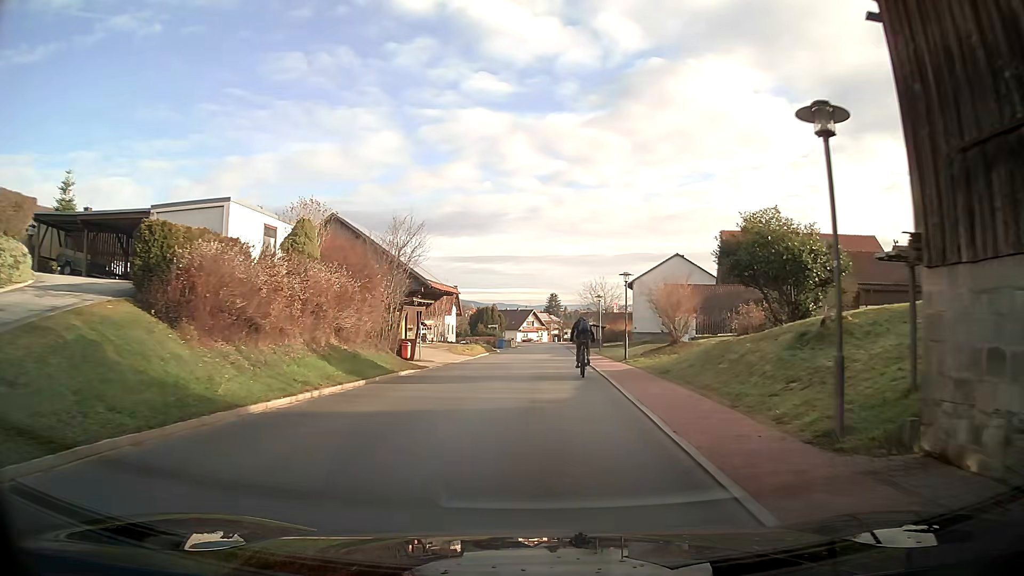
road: tertiary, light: Day
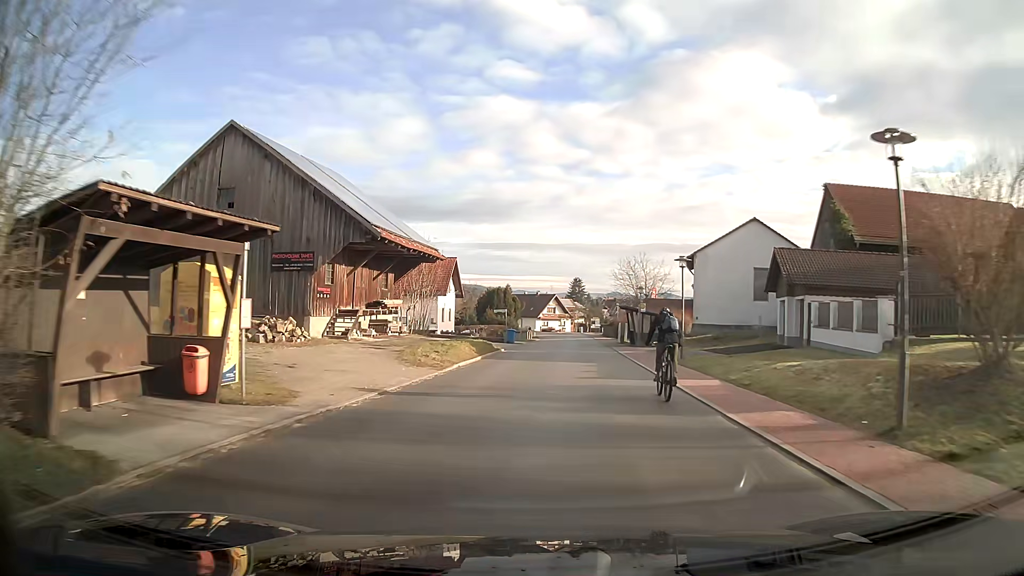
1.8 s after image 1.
(-0.3, +21.5) m; -2°
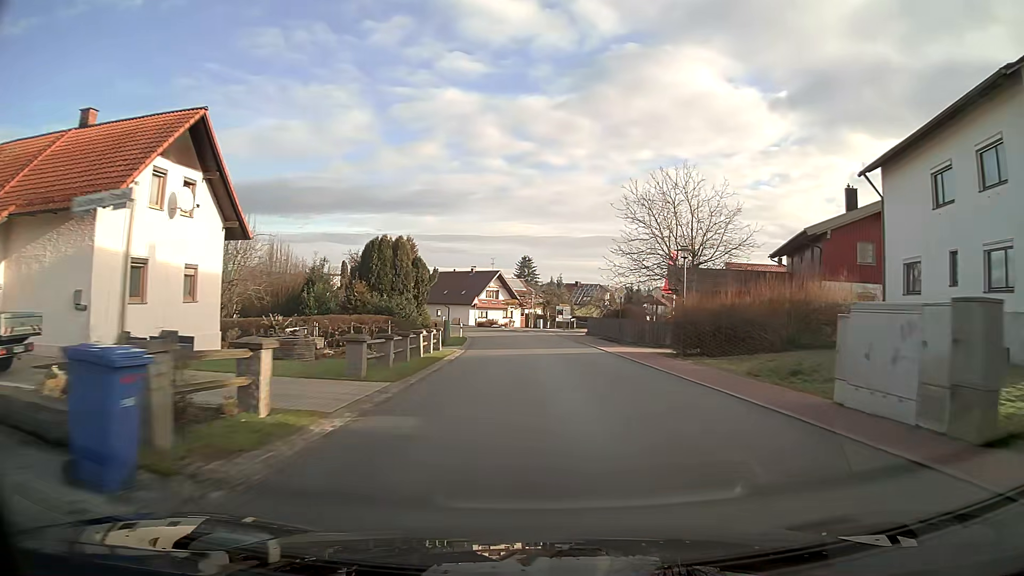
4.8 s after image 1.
(+1.5, +45.0) m; +5°
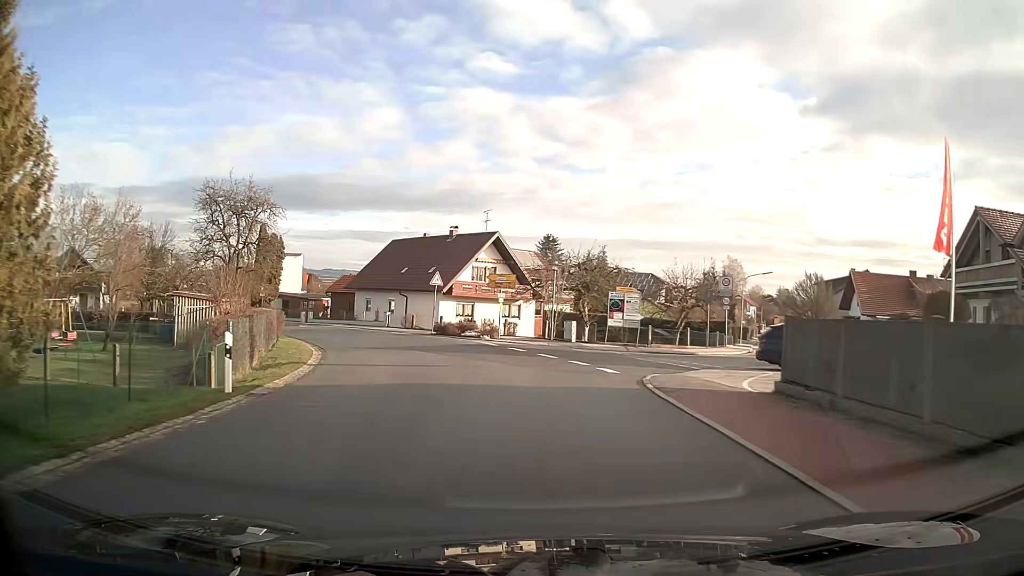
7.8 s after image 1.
(-0.3, +40.8) m; -4°
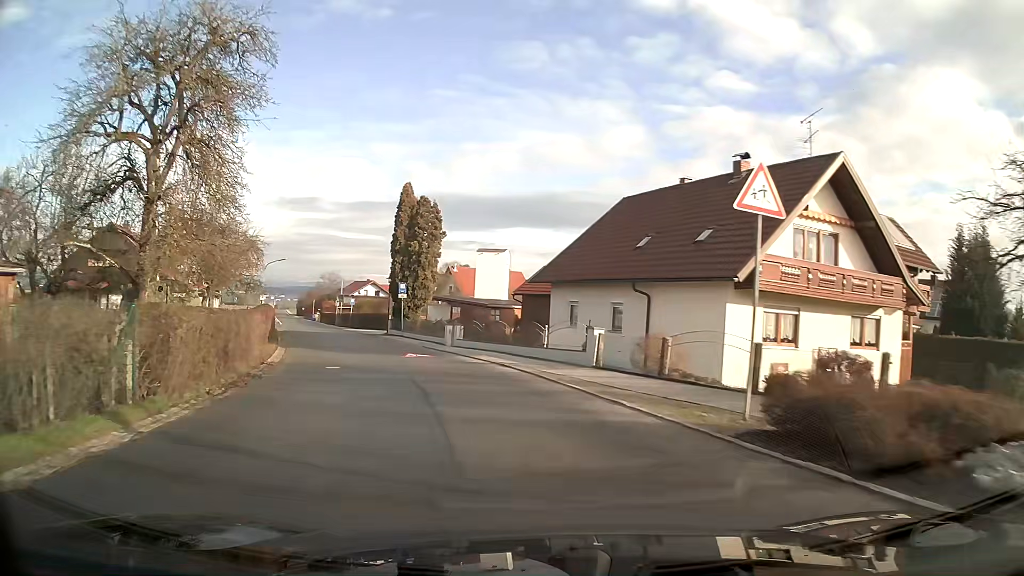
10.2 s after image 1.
(-4.9, +28.4) m; -22°
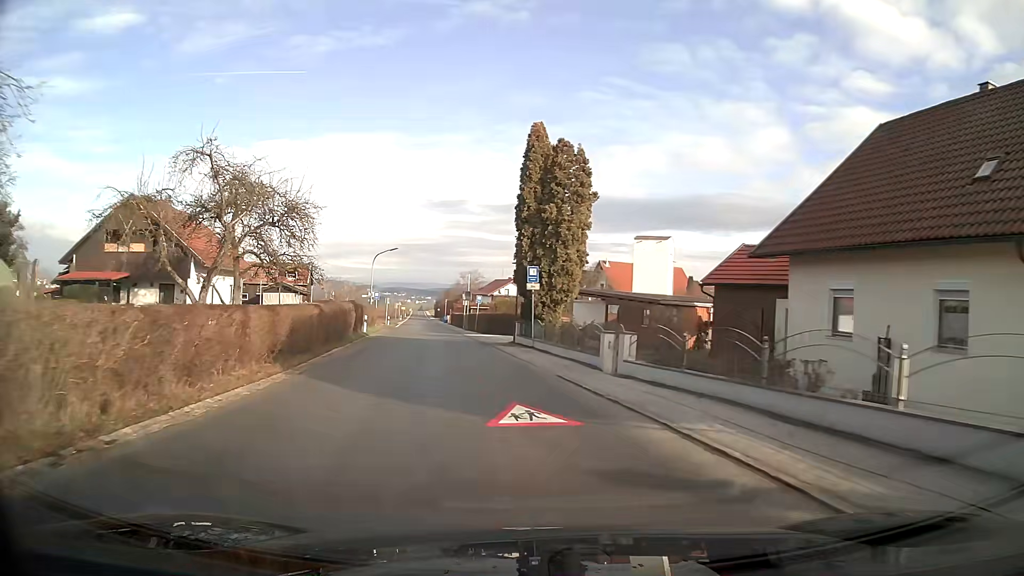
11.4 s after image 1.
(-1.5, +14.3) m; -11°
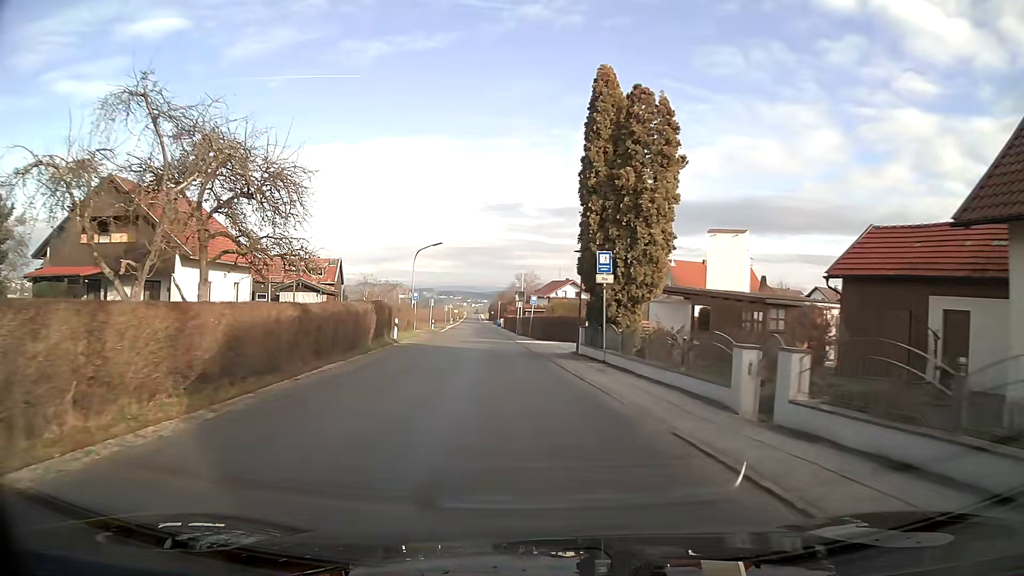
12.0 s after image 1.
(-0.3, +7.3) m; -4°
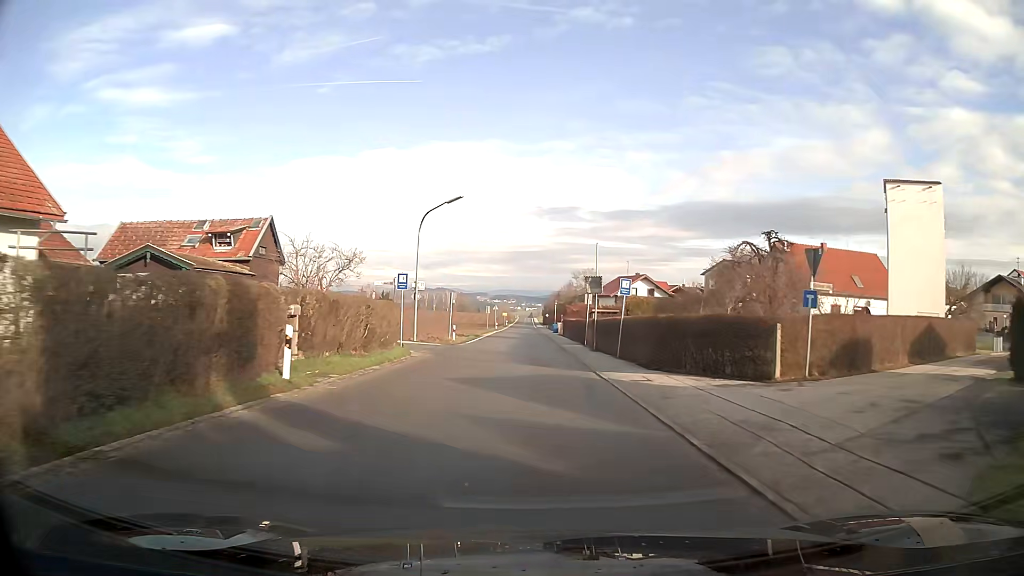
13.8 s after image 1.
(-0.9, +23.1) m; -3°
(0, +10) (0, +20) (0, +30) (0, +40) (0, +50) (-1, +60) (-1, +70) (-1, +80) (-1, +90) (-1, +100) m
